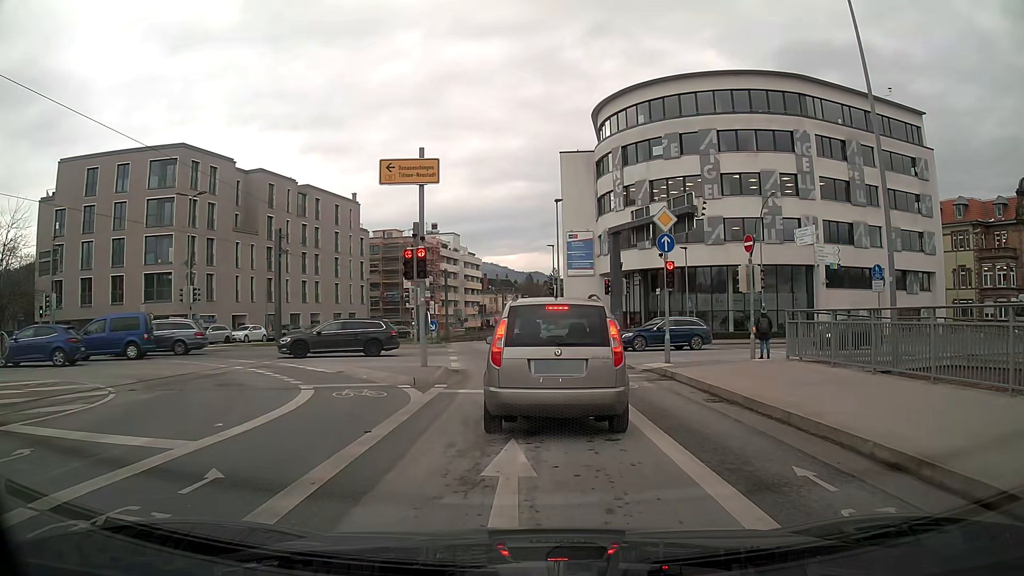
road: secondary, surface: asphalt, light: Day
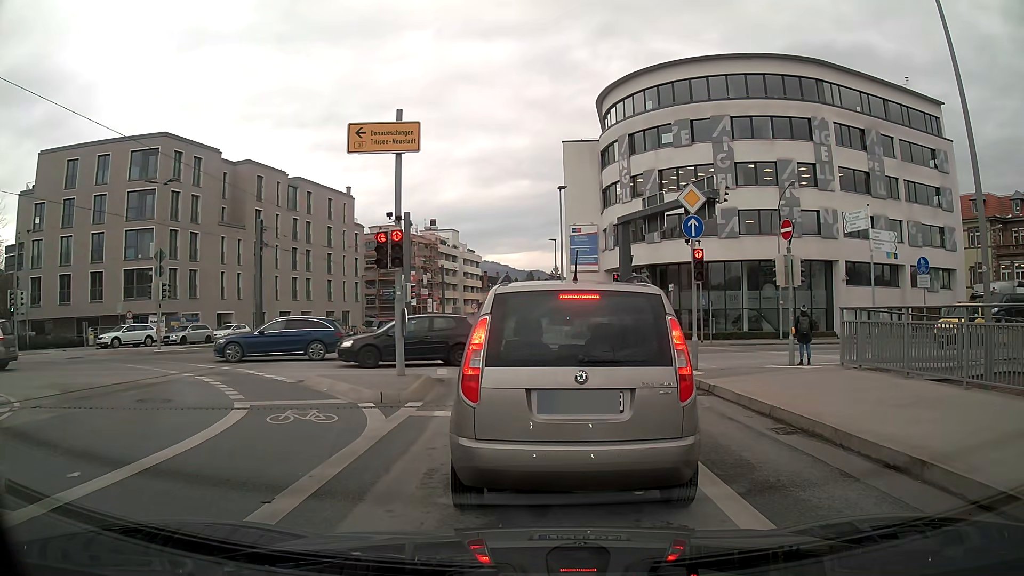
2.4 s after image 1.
(0.0, +3.1) m; 0°
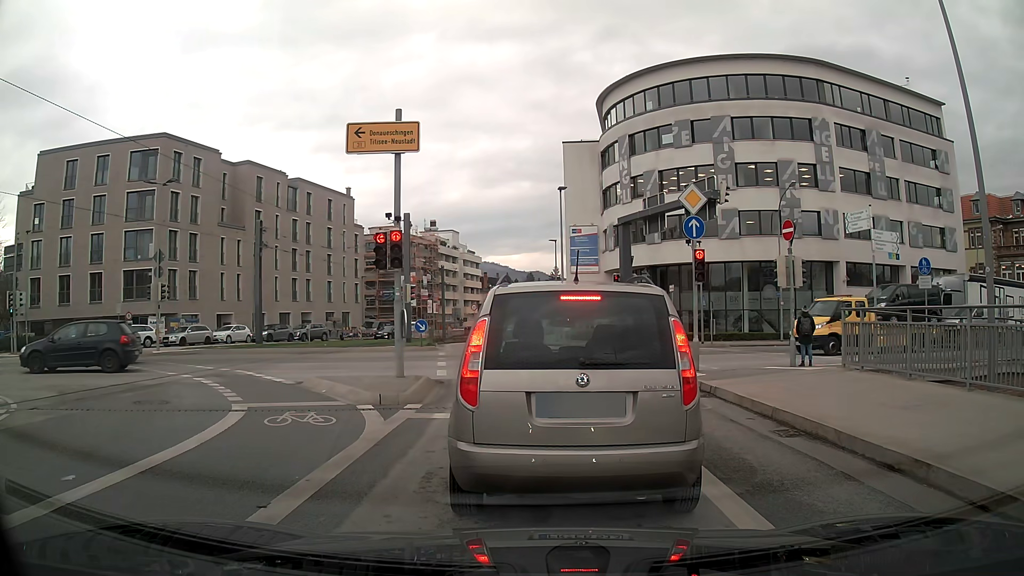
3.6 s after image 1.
(0.0, +0.1) m; 0°
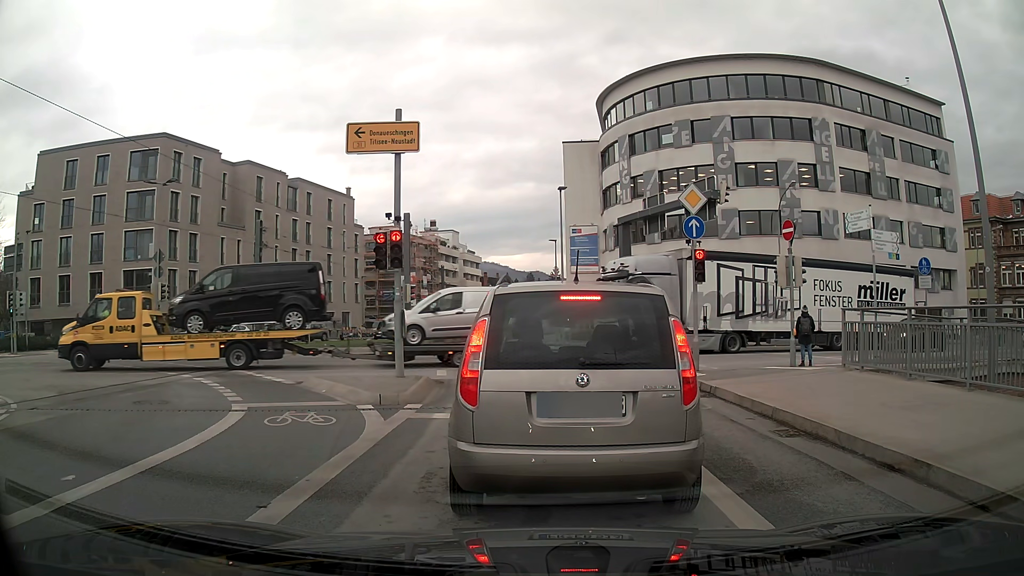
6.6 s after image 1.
(0.0, 0.0) m; 0°
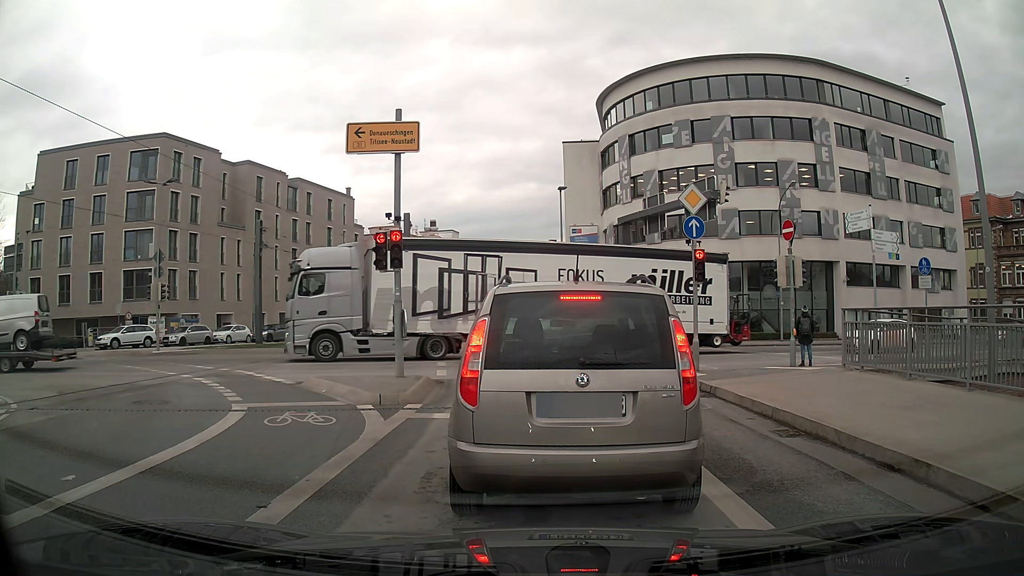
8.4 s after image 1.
(0.0, 0.0) m; 0°
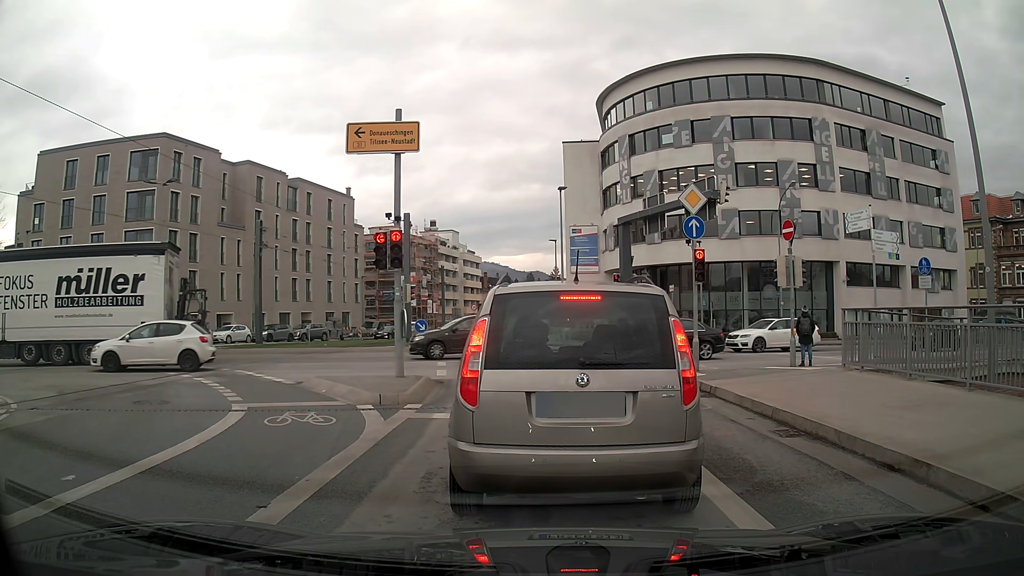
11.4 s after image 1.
(0.0, 0.0) m; 0°
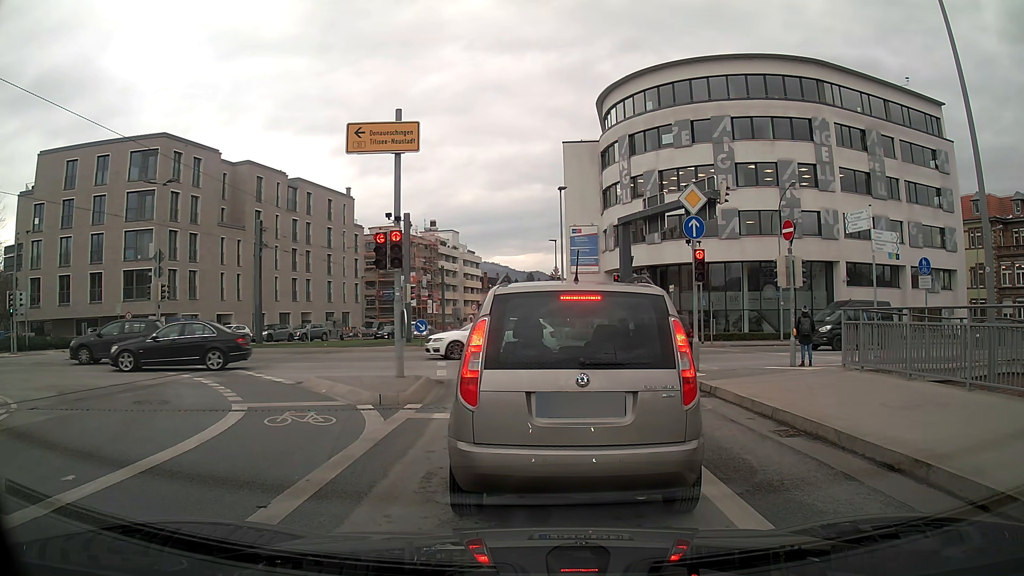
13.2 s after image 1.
(0.0, 0.0) m; 0°
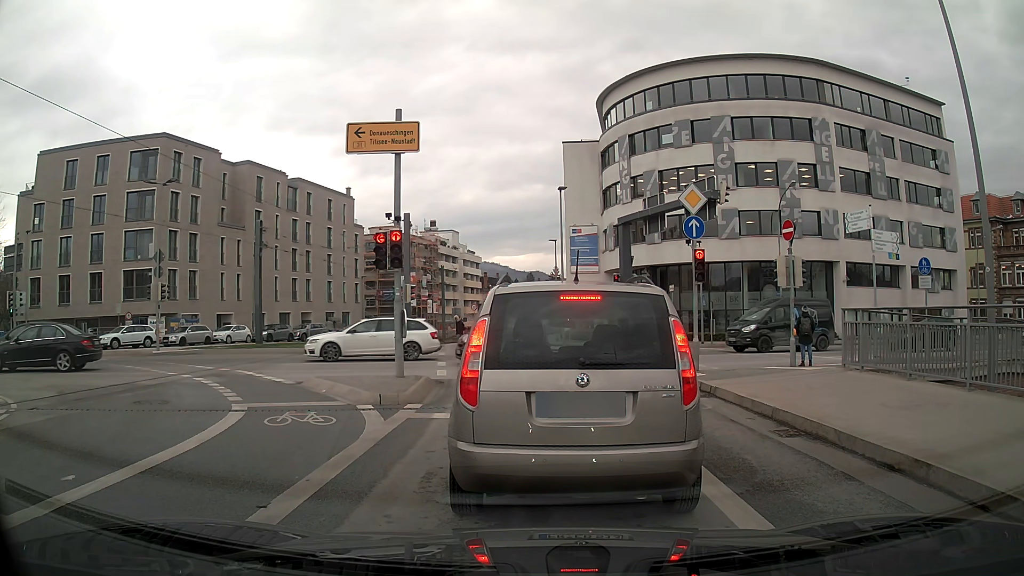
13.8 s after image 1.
(0.0, 0.0) m; 0°
(0, +10) (-1, +20) (-2, +30) (-4, +40) (-4, +50) (-3, +60) (-2, +70) (0, +79) (+2, +89) (+3, +99) m
